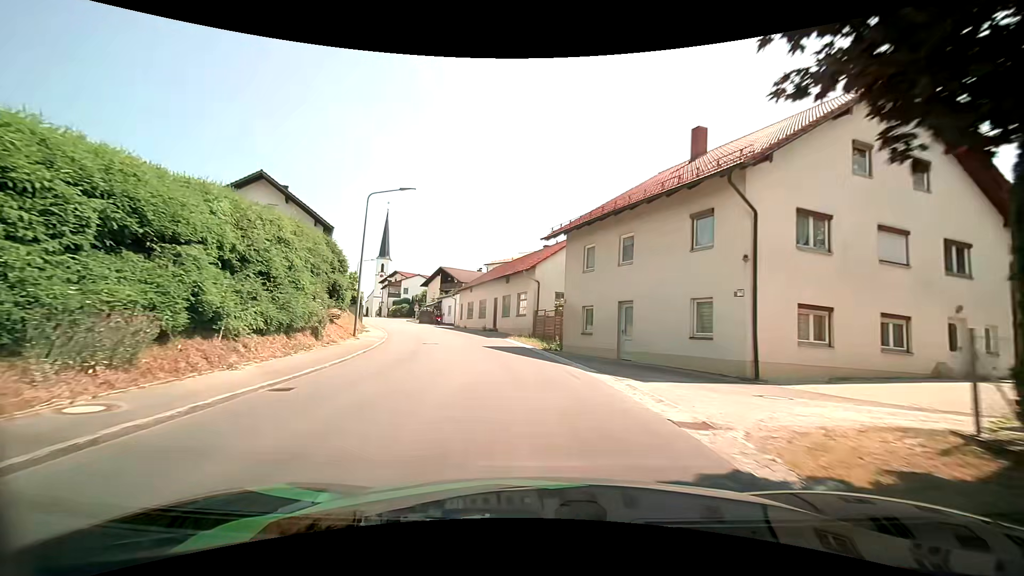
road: secondary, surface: asphalt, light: Day
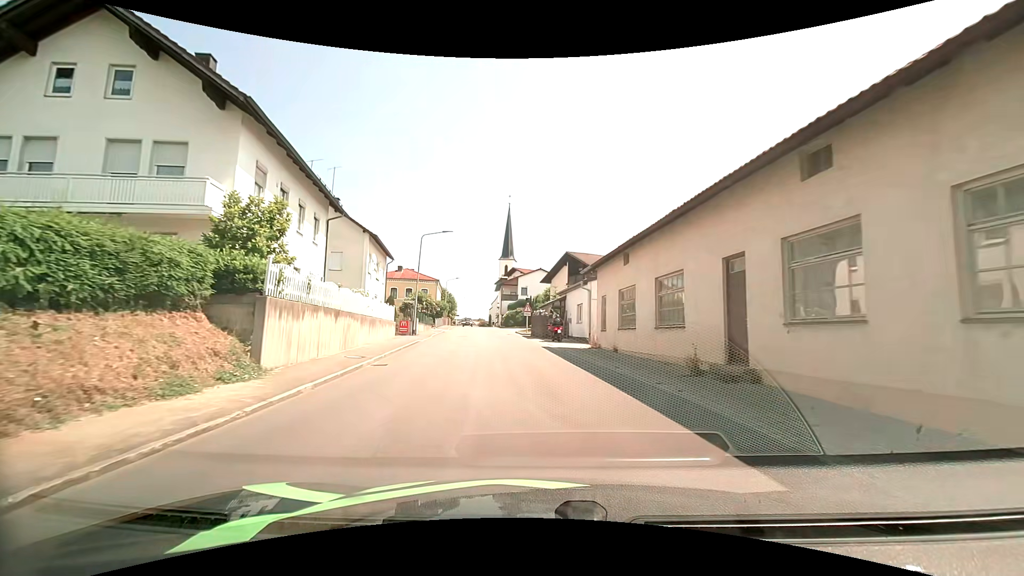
(-3.9, +28.5) m; -15°
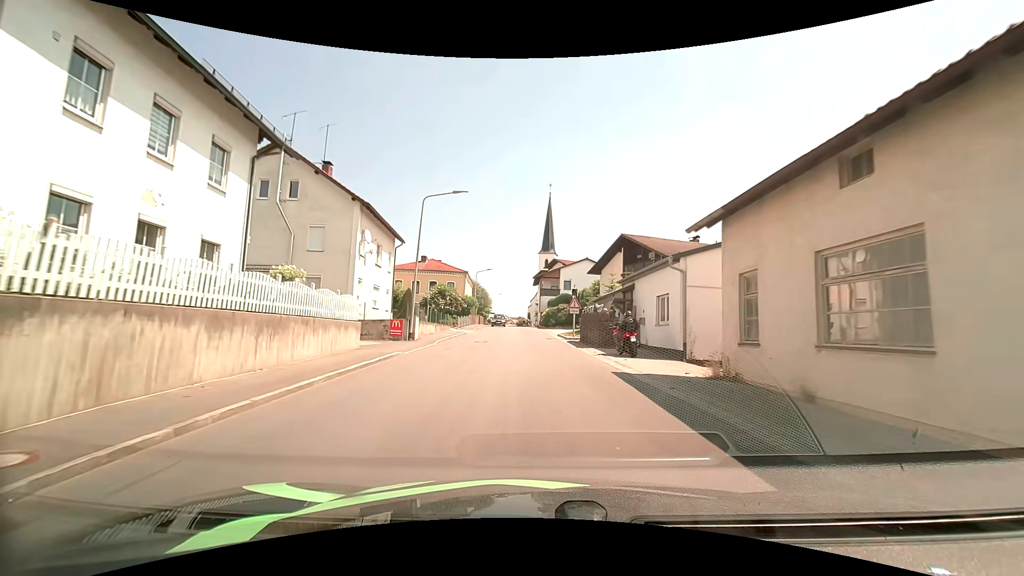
(-0.5, +11.7) m; -4°
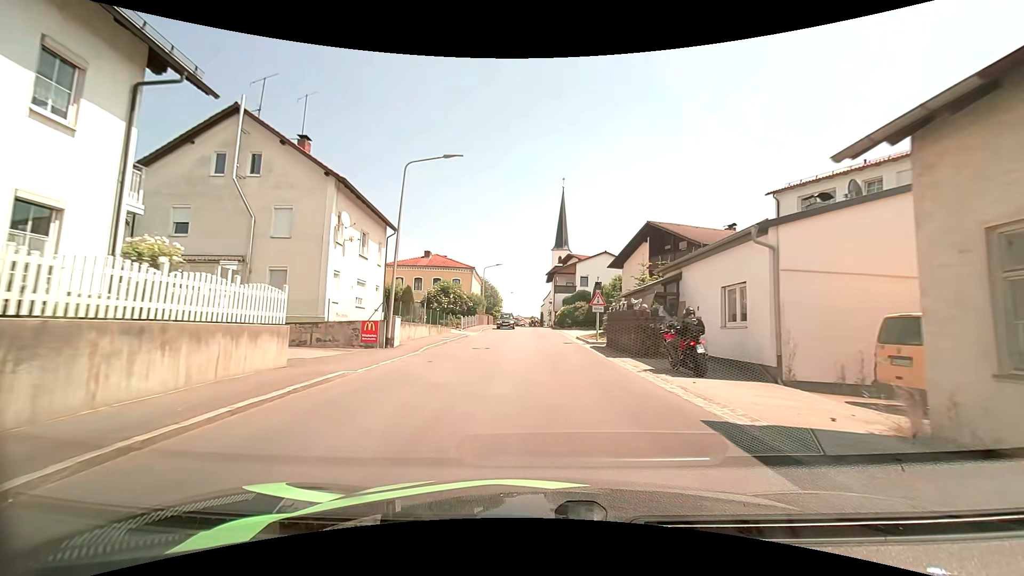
(-0.1, +5.9) m; -2°
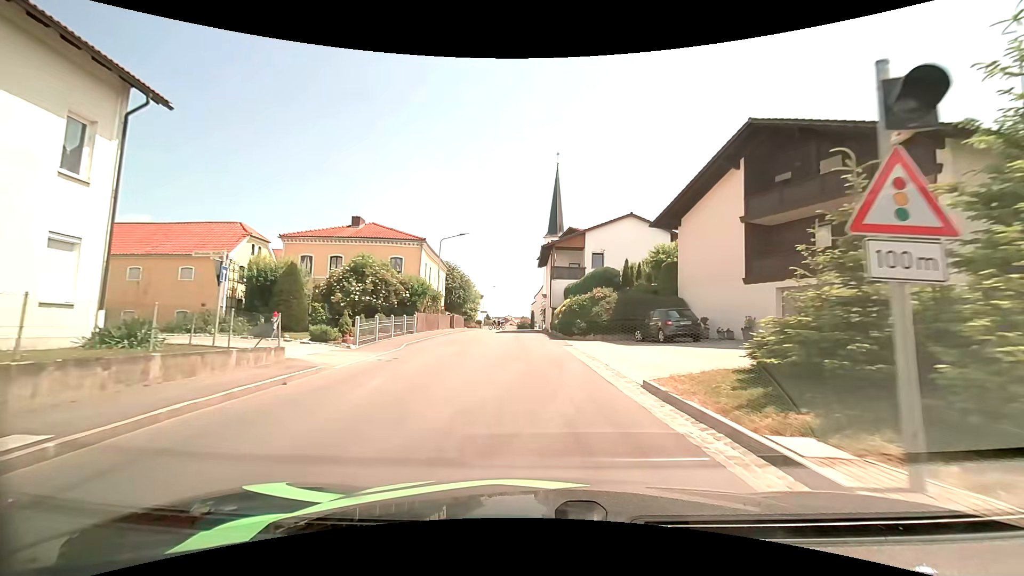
(+0.2, +22.6) m; +1°
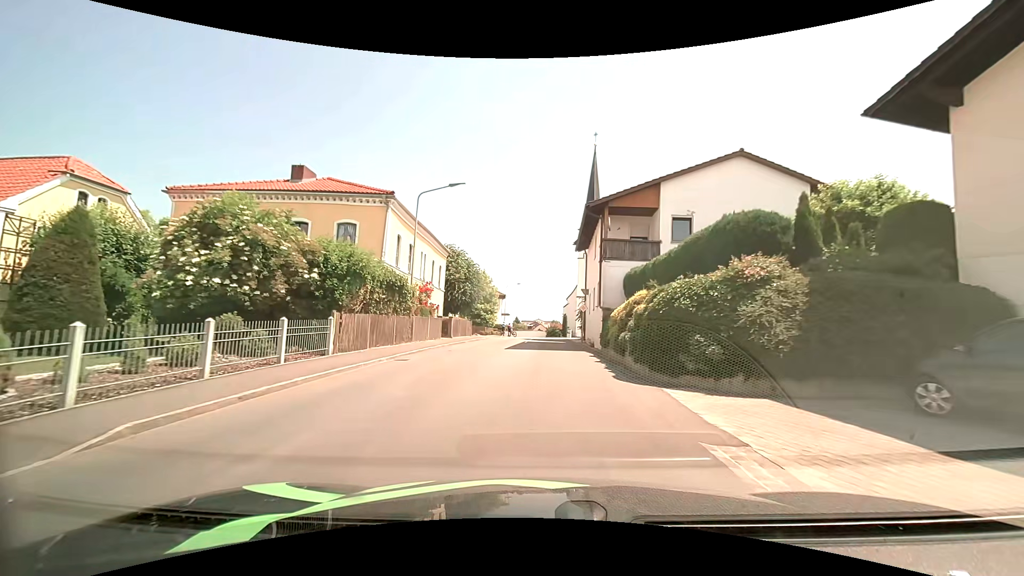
(-0.4, +15.7) m; -4°
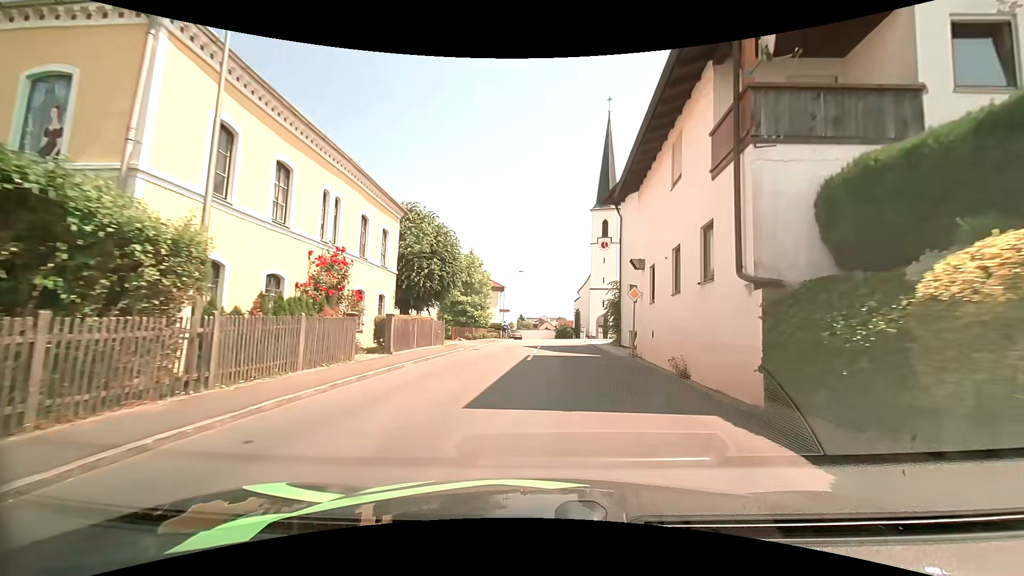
(-0.4, +15.3) m; -1°
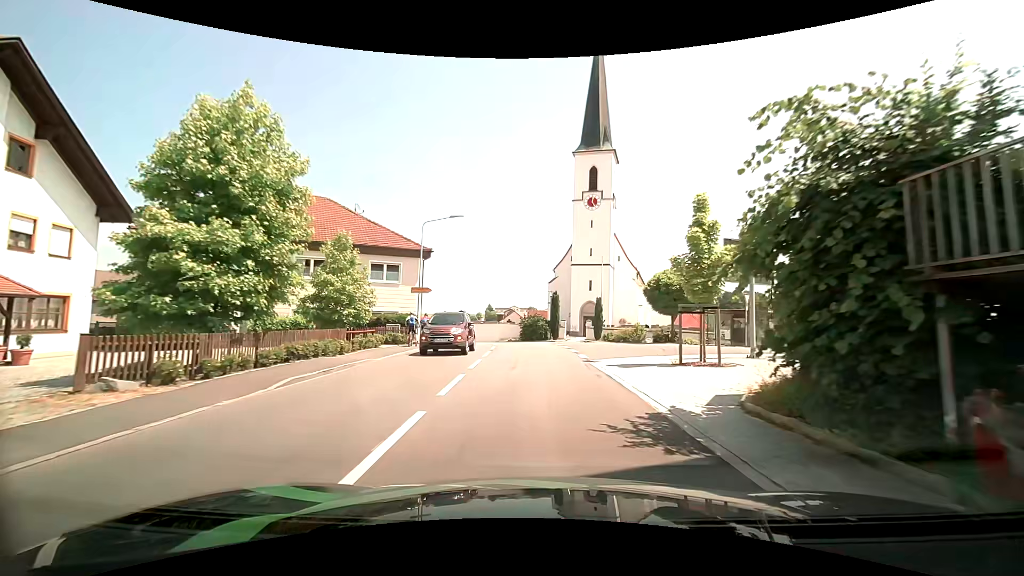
(+1.4, +26.8) m; +3°
(0, +10) (0, +20) (-1, +30) (-3, +40) (-7, +49) (-12, +57) (-17, +66) (-20, +76) (-22, +85) (-23, +95) m
